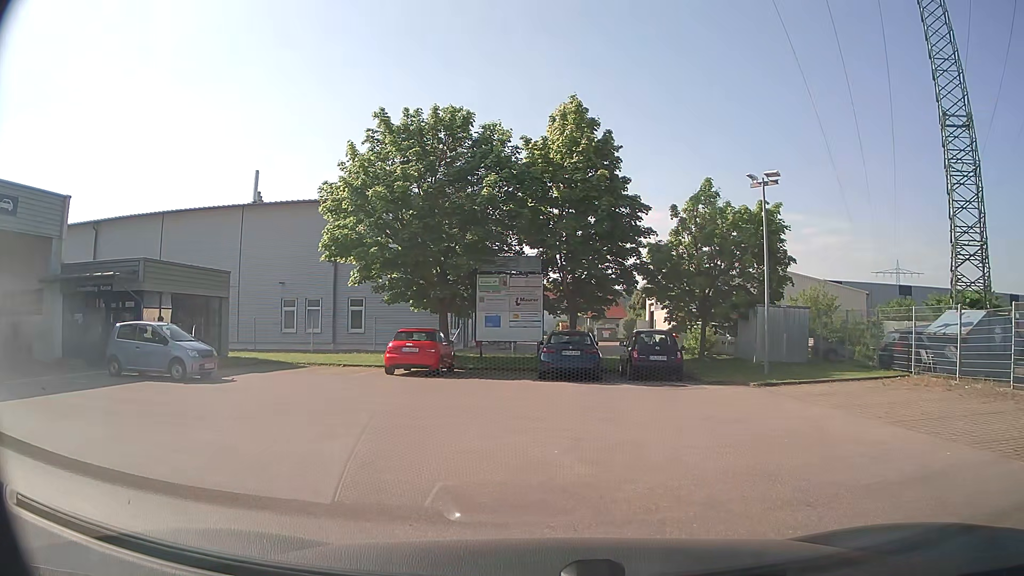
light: Day
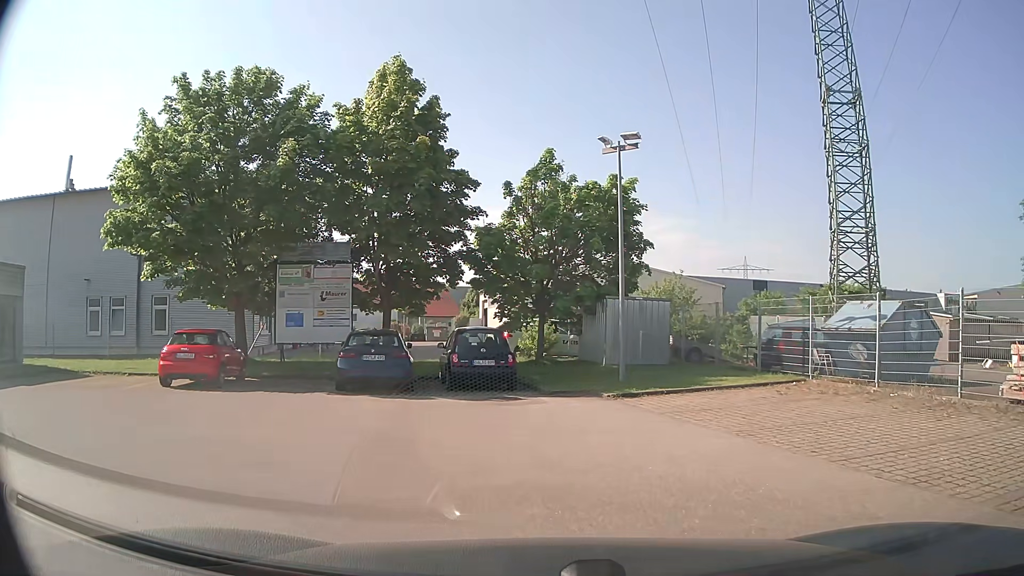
(+0.4, +4.0) m; +13°
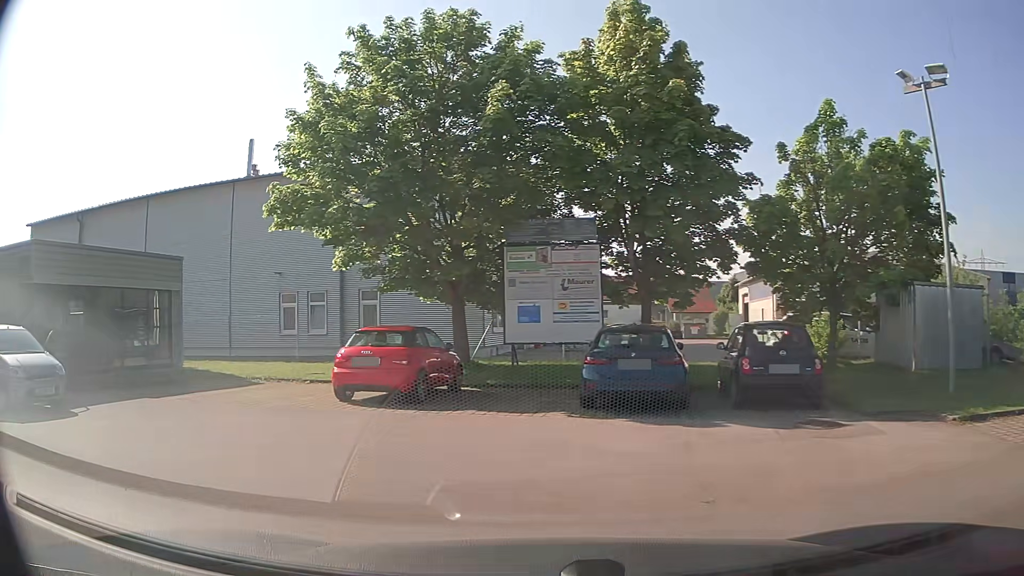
(-0.5, +4.4) m; -20°
